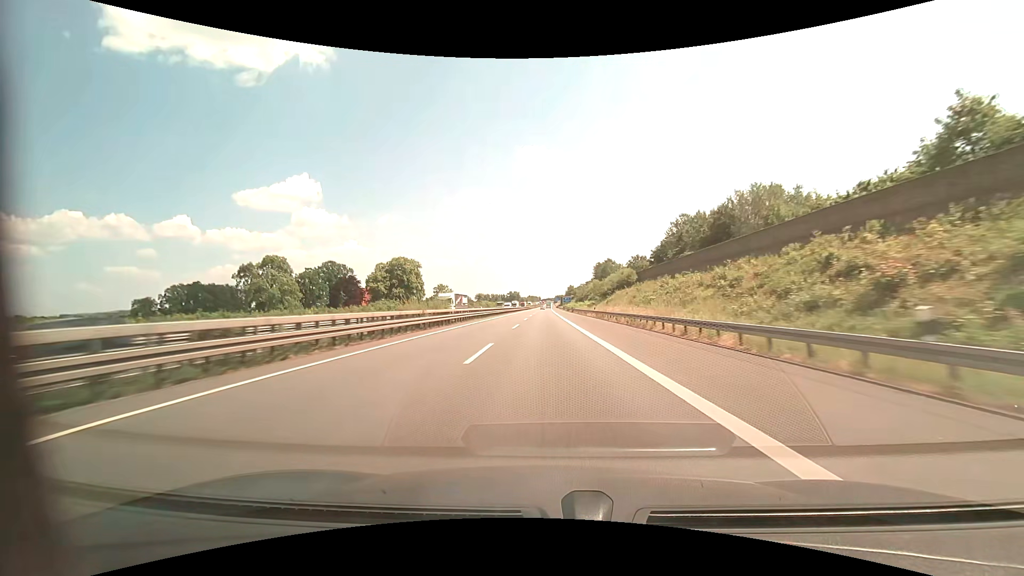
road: motorway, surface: asphalt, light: Day
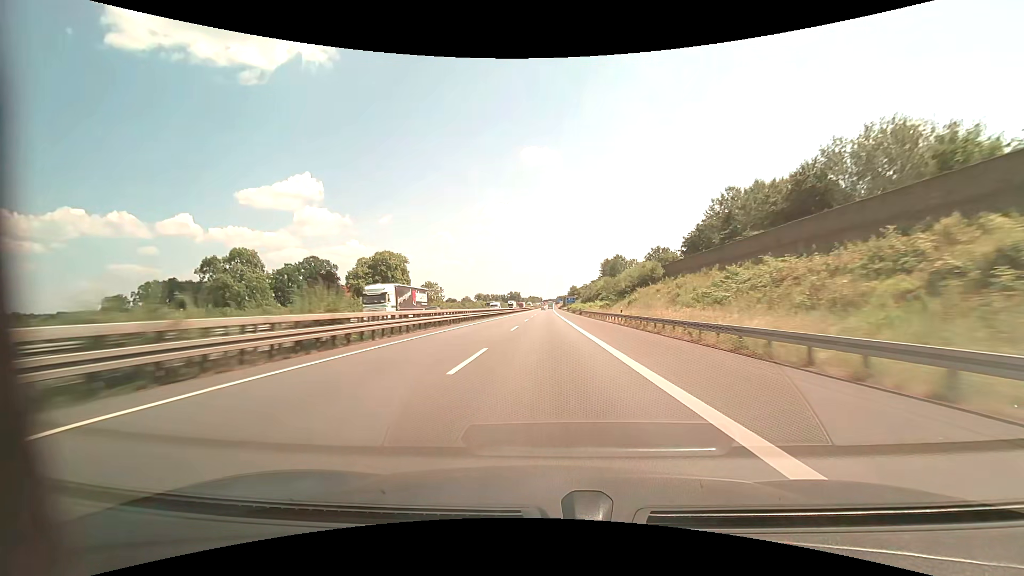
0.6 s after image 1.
(0.0, +20.1) m; 0°
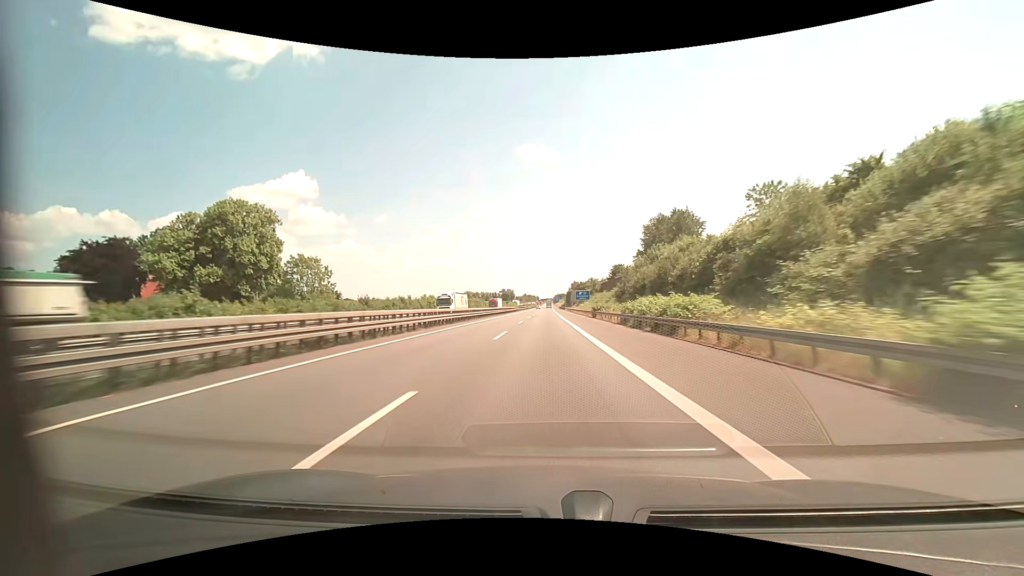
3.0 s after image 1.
(+0.2, +81.1) m; 0°
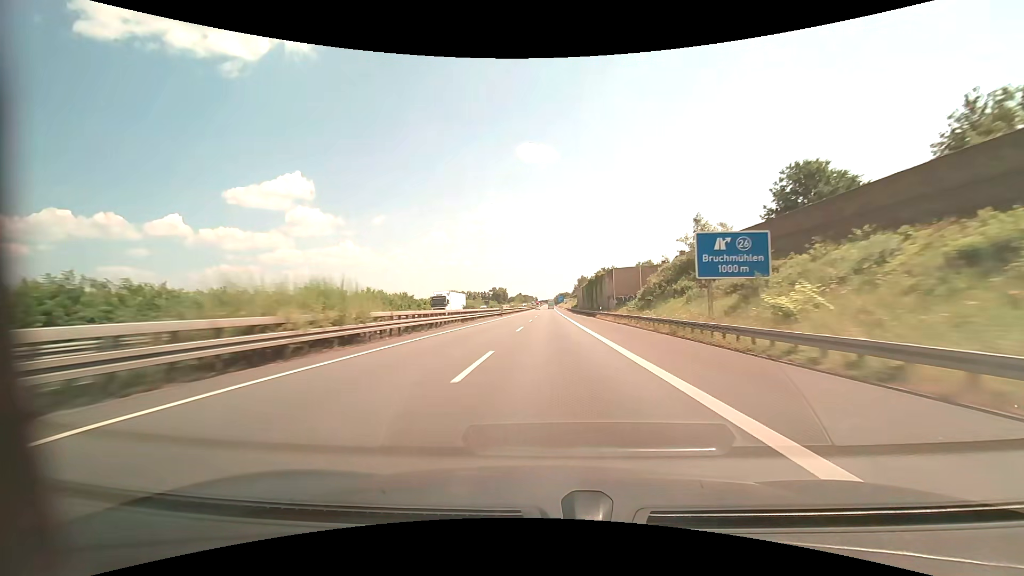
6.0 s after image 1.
(0.0, +102.2) m; 0°
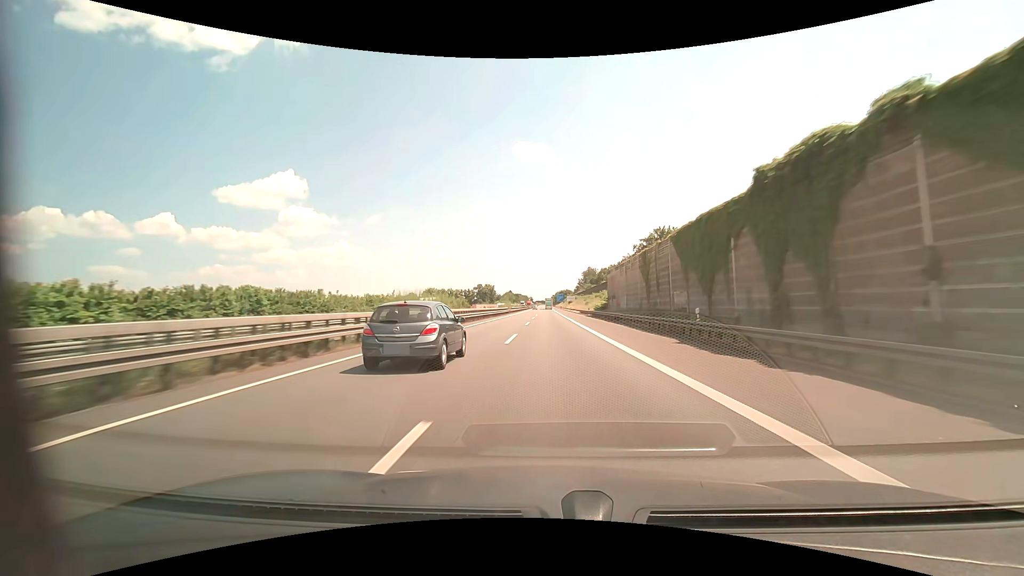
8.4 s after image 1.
(+0.1, +82.0) m; 0°
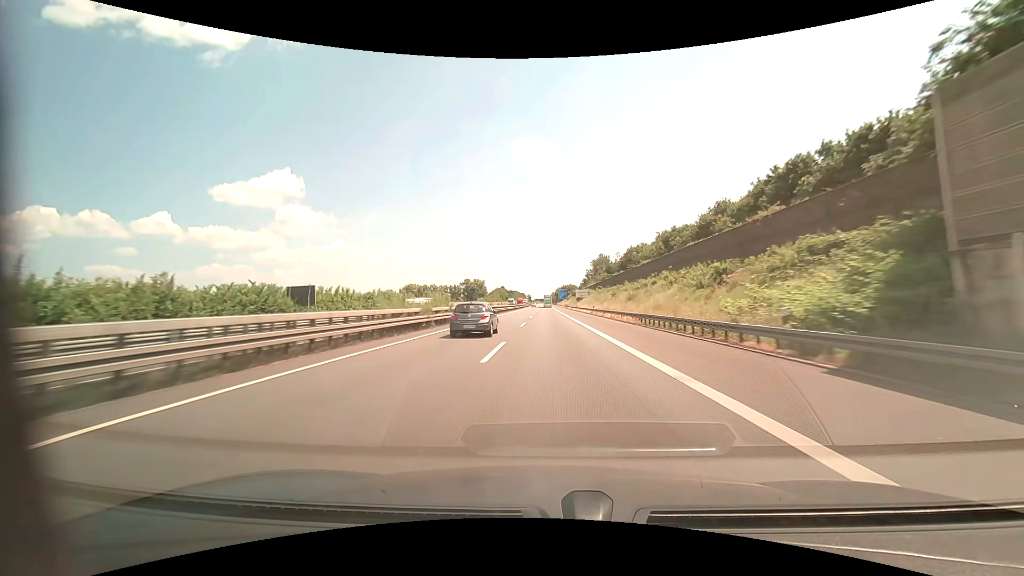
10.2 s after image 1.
(0.0, +61.0) m; 0°
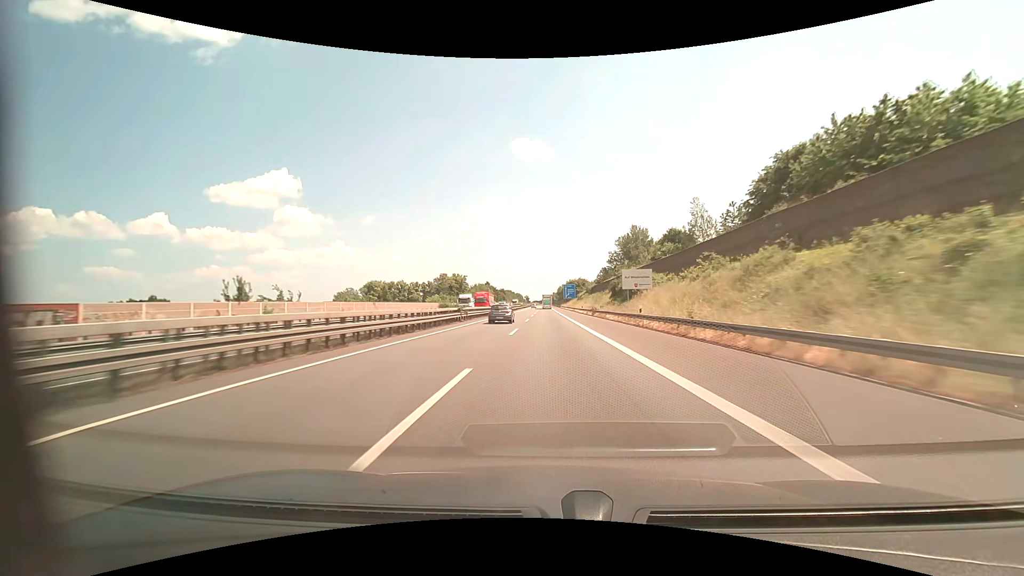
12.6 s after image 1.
(-0.1, +80.0) m; 0°
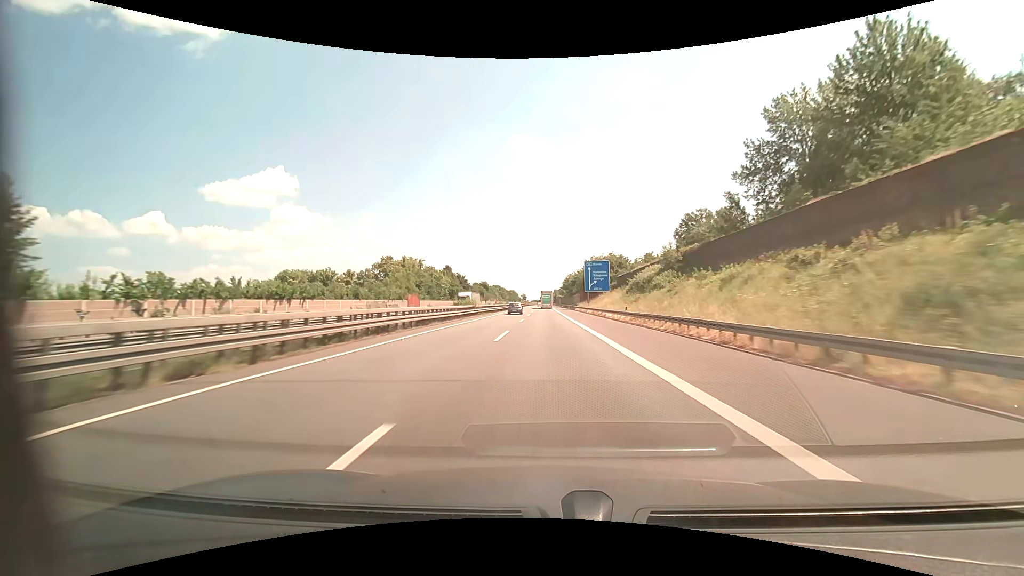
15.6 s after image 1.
(-0.1, +95.5) m; 0°
(0, +10) (0, +20) (0, +30) (0, +40) (0, +50) (0, +60) (0, +70) (0, +80) (0, +90) (0, +100) m
